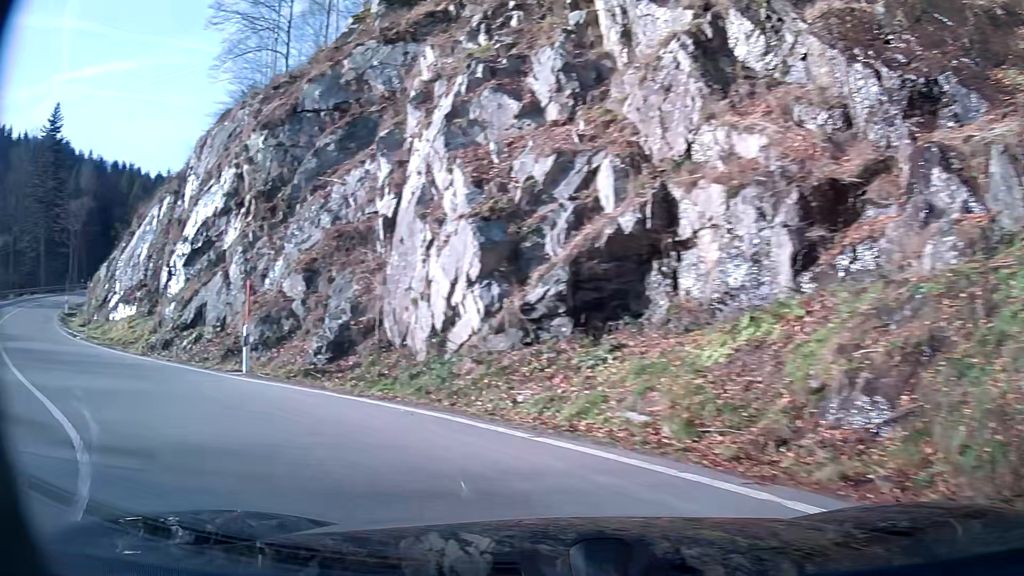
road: secondary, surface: asphalt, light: Day
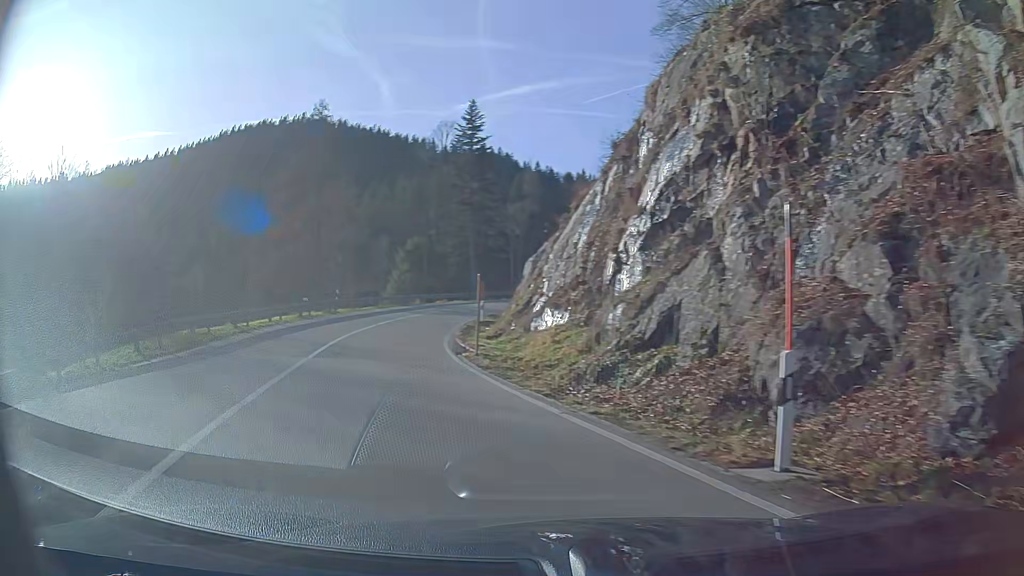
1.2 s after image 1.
(-3.2, +9.0) m; -34°
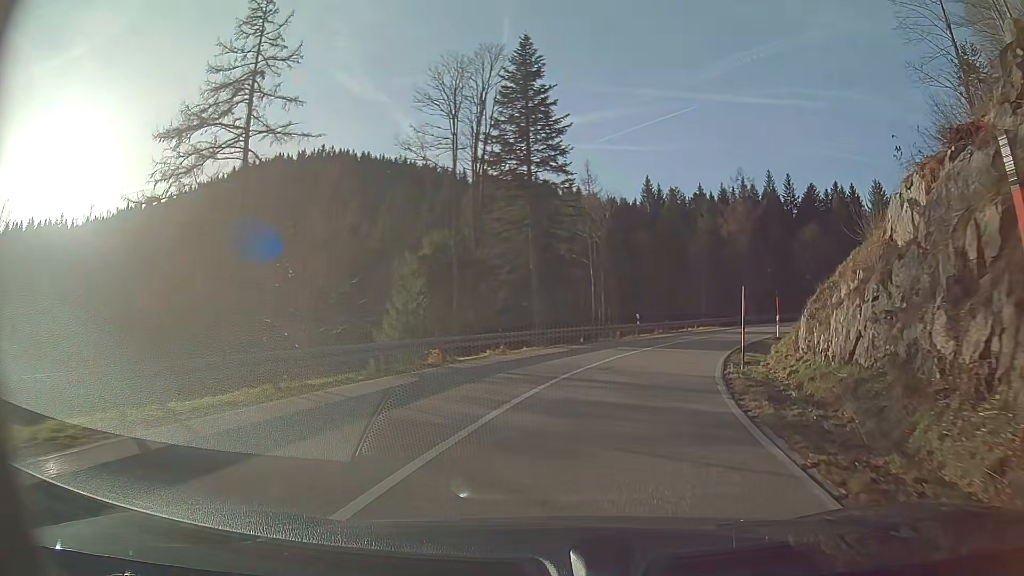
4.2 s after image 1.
(-2.9, +33.0) m; +4°
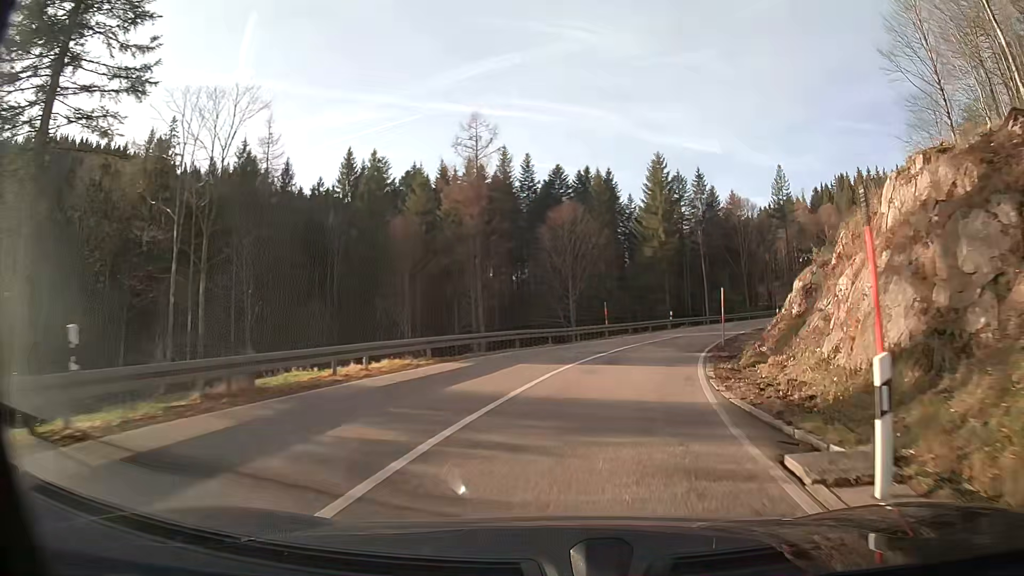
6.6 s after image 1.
(+6.9, +30.8) m; +25°
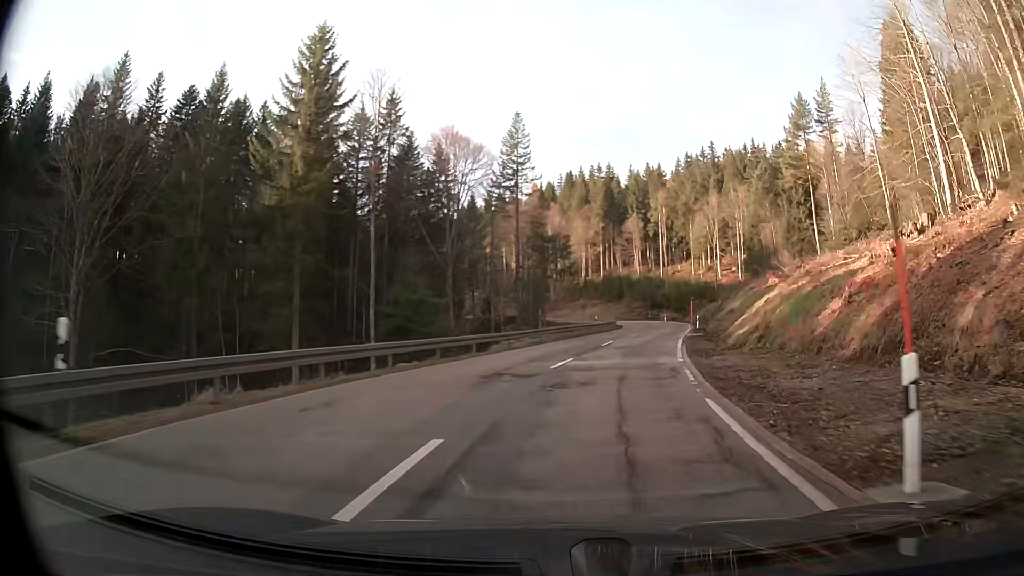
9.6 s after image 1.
(+10.3, +42.4) m; +26°
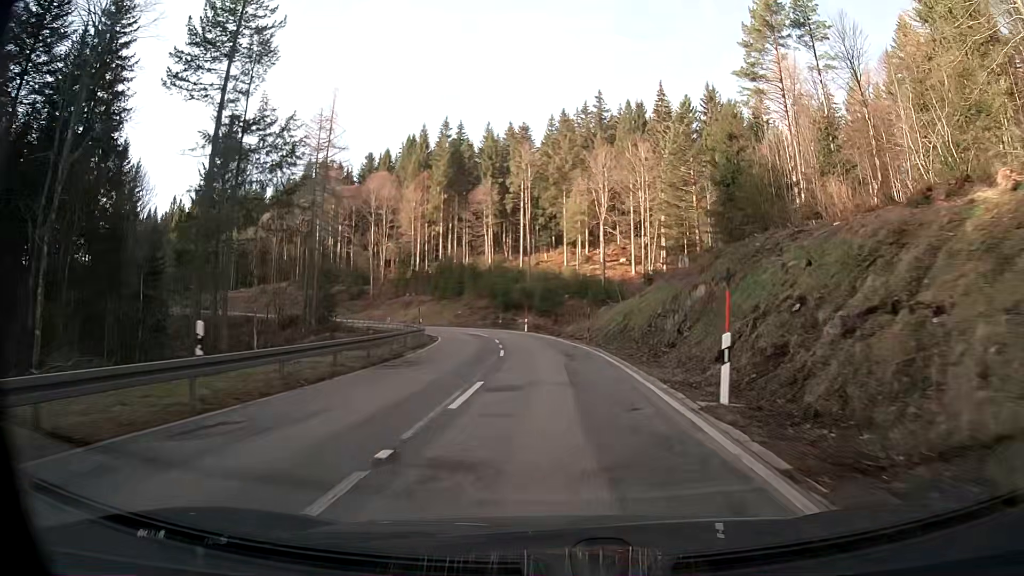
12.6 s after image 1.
(+5.9, +45.1) m; +10°
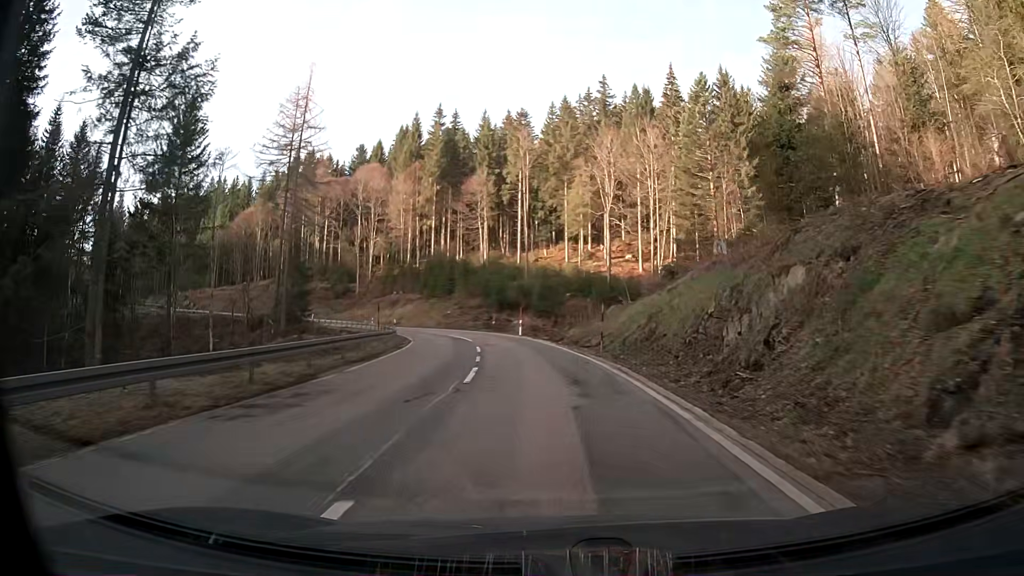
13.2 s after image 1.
(0.0, +9.1) m; 0°
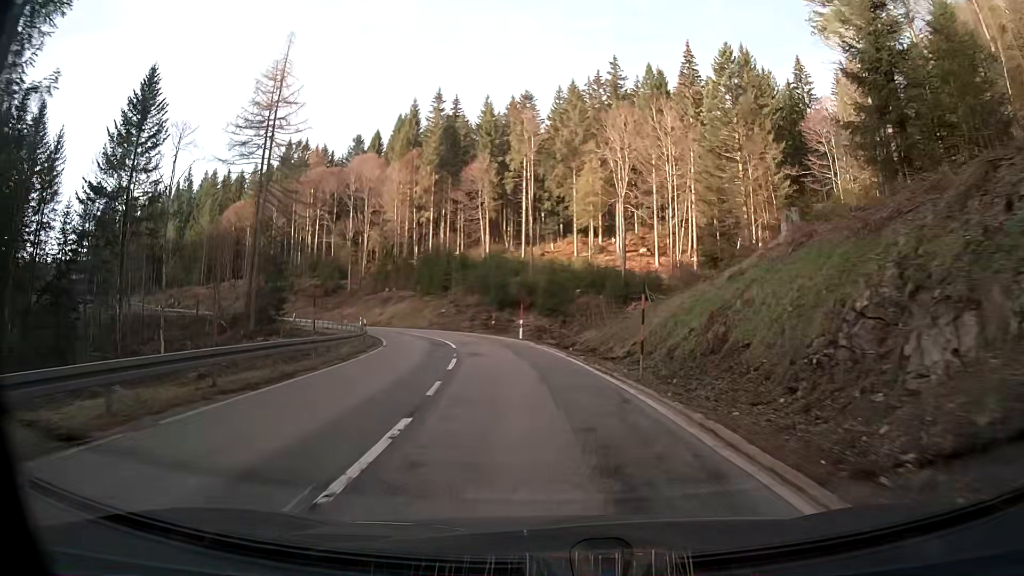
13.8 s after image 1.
(-0.1, +9.0) m; -1°
